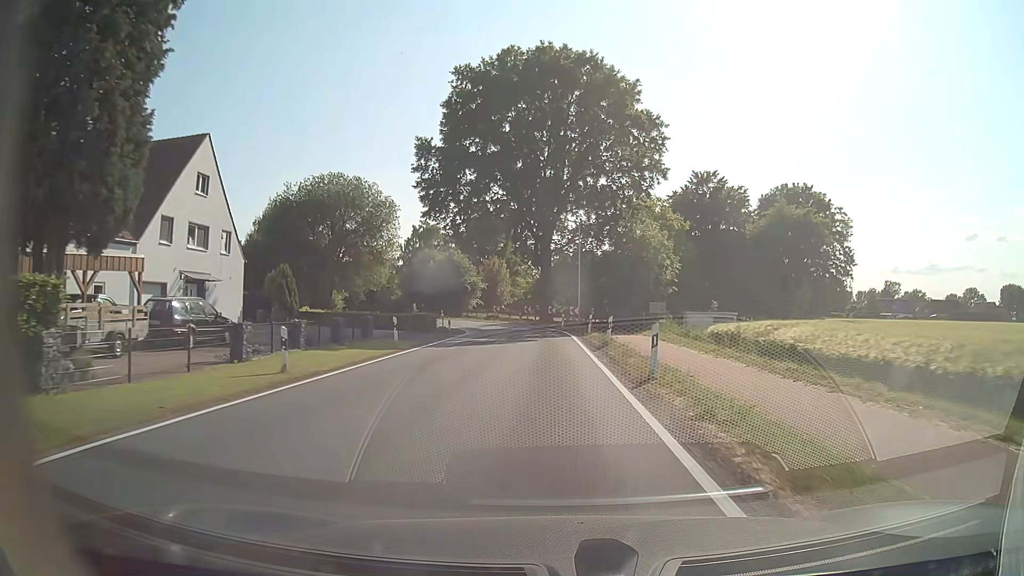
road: tertiary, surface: asphalt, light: Day
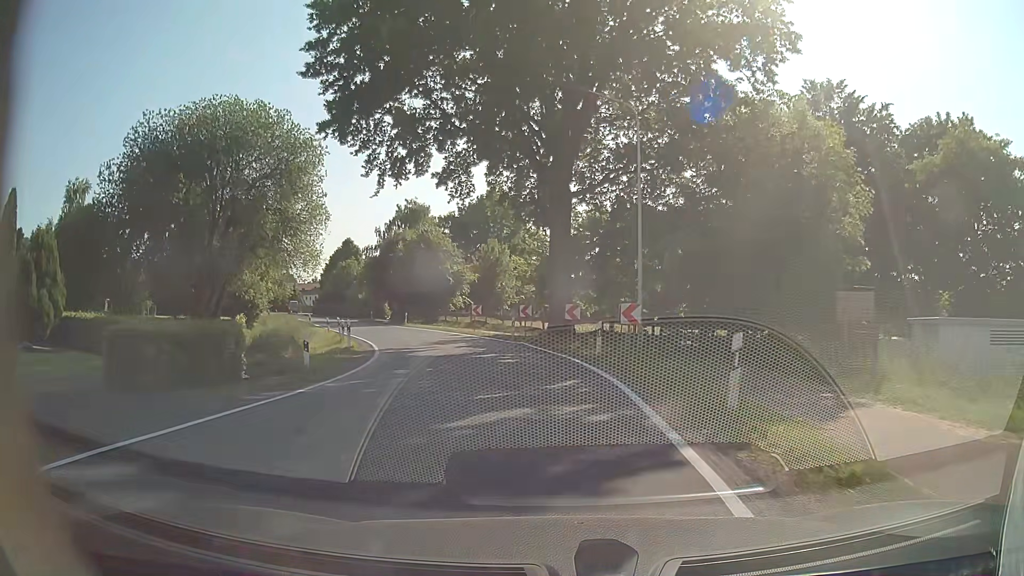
(-0.3, +26.4) m; -2°
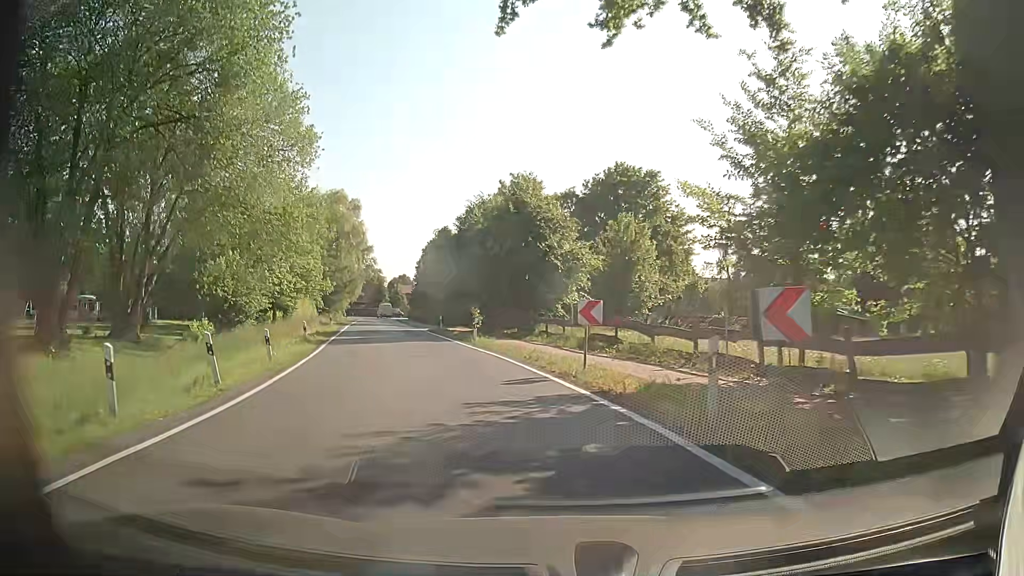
(-1.9, +22.7) m; -11°
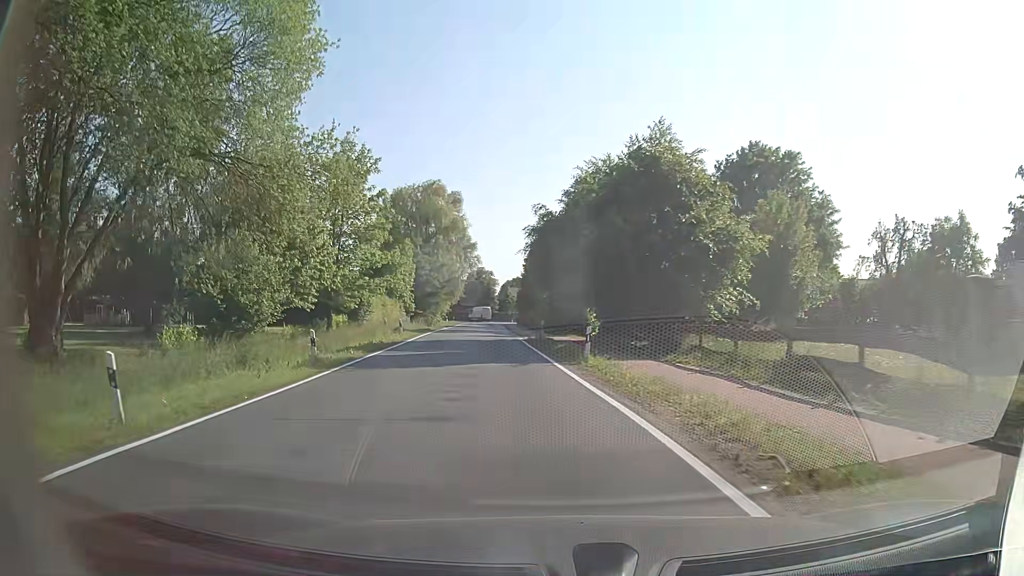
(-0.8, +11.6) m; -9°
(-1, +10) (-2, +20) (-3, +30) (-5, +40) (-6, +50) (-7, +60) (-8, +70) (-9, +79) (-10, +89) (-11, +99) m
